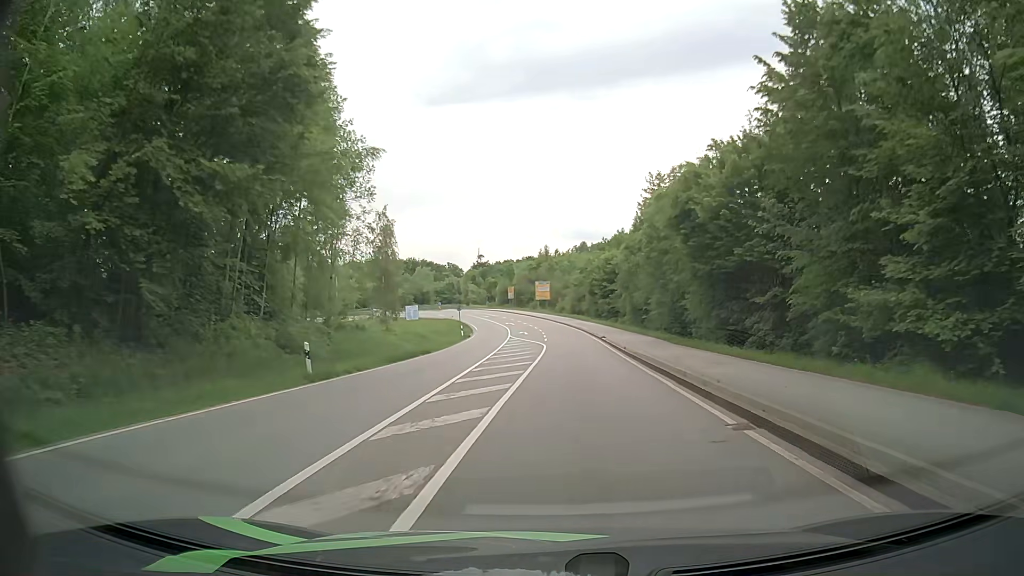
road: secondary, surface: asphalt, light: Day
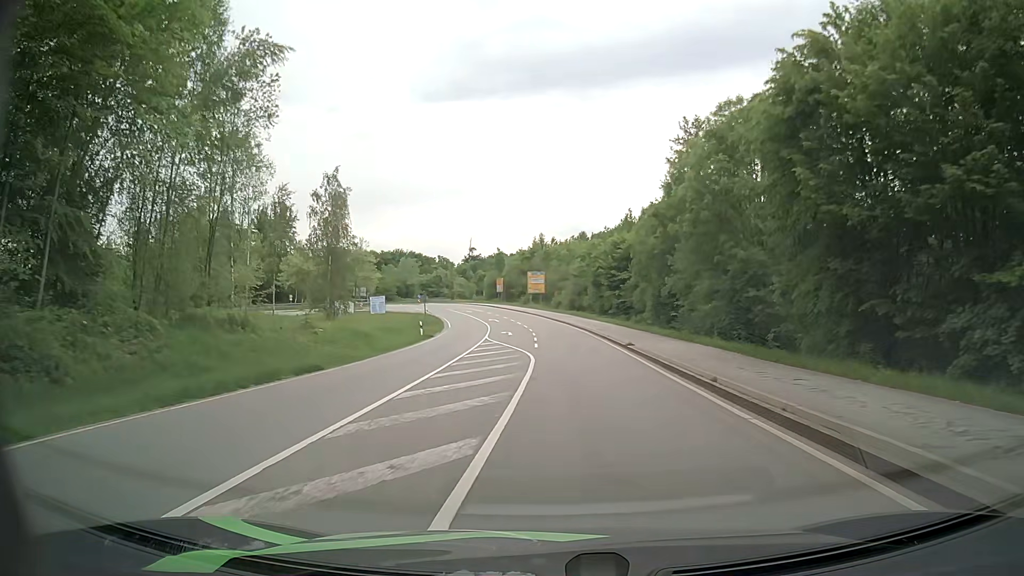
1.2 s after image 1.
(+0.1, +17.0) m; +1°
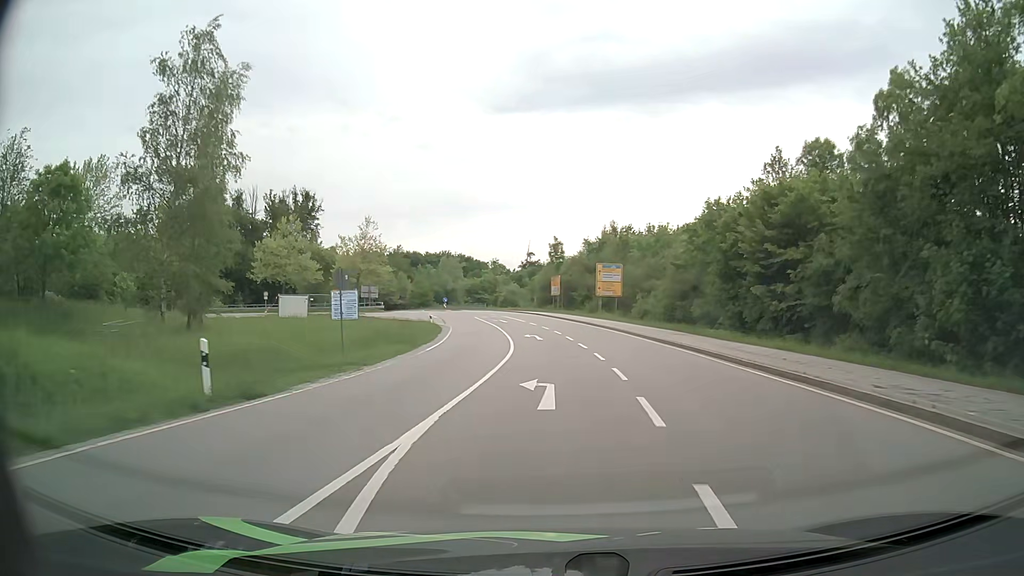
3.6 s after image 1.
(-1.5, +33.1) m; -5°
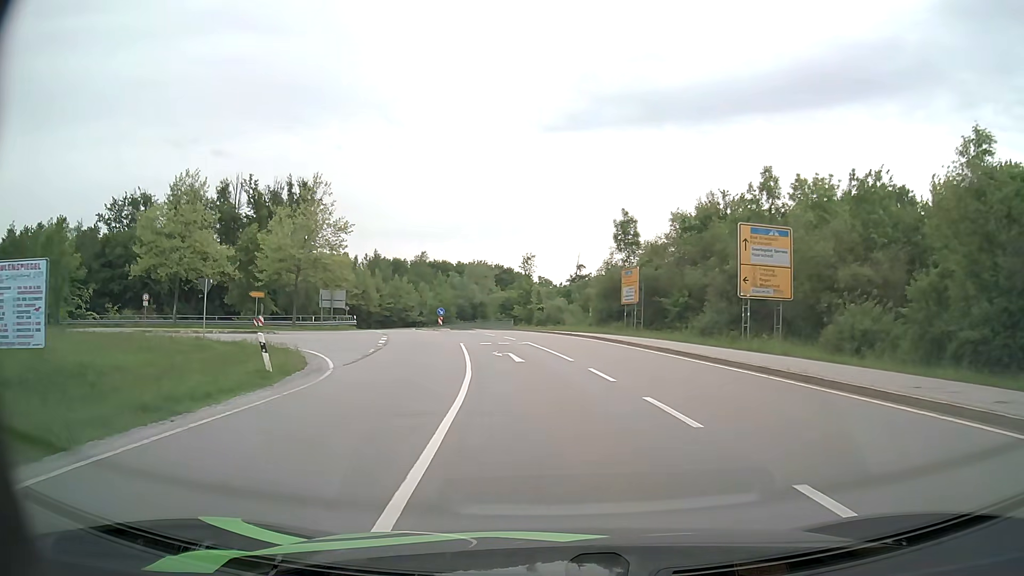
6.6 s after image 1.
(-1.2, +35.6) m; -4°
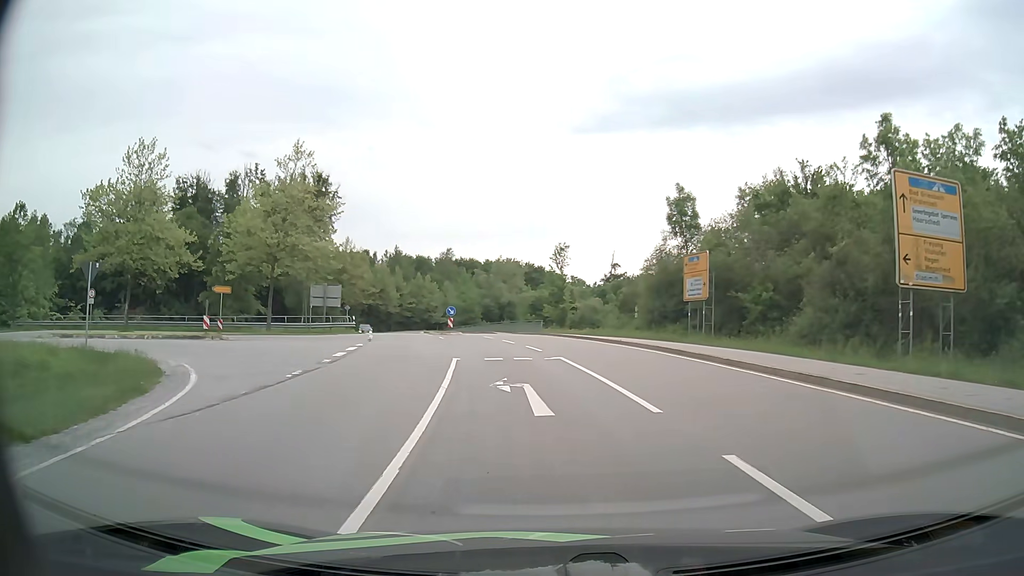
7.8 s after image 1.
(-0.3, +10.6) m; -3°
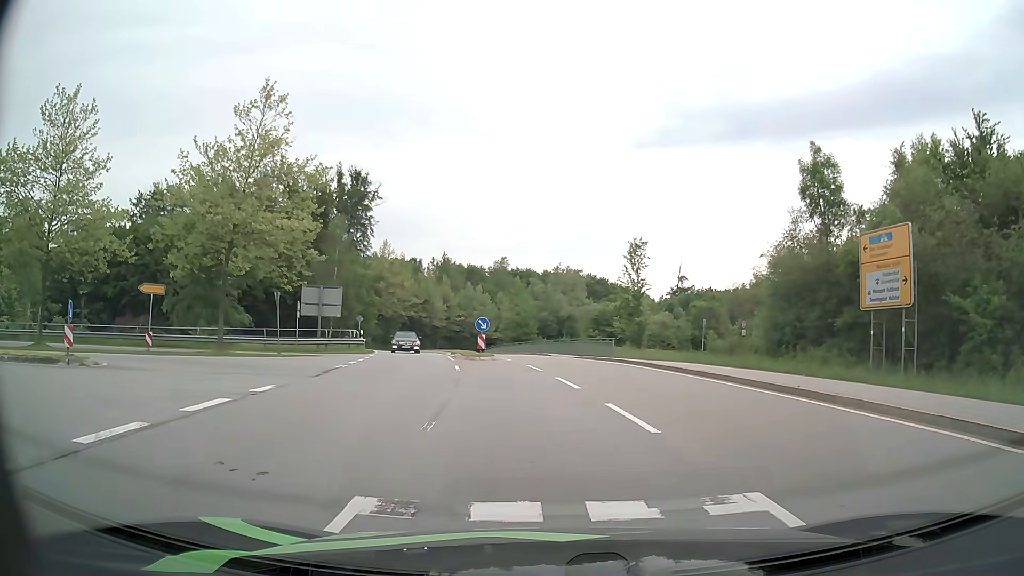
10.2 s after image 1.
(-0.6, +13.8) m; -5°
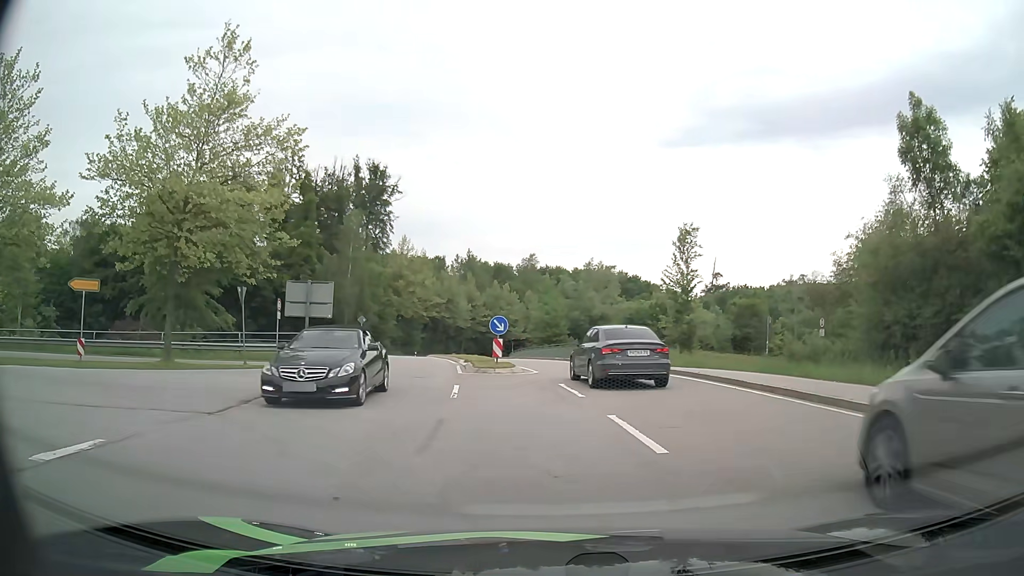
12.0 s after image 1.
(-0.1, +7.0) m; -2°
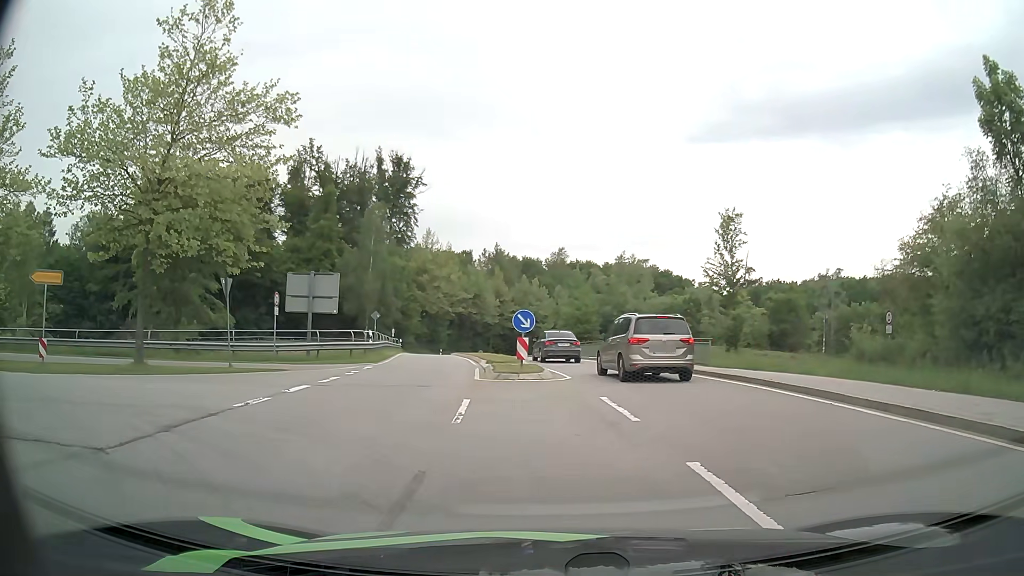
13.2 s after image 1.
(-0.1, +3.7) m; -2°
